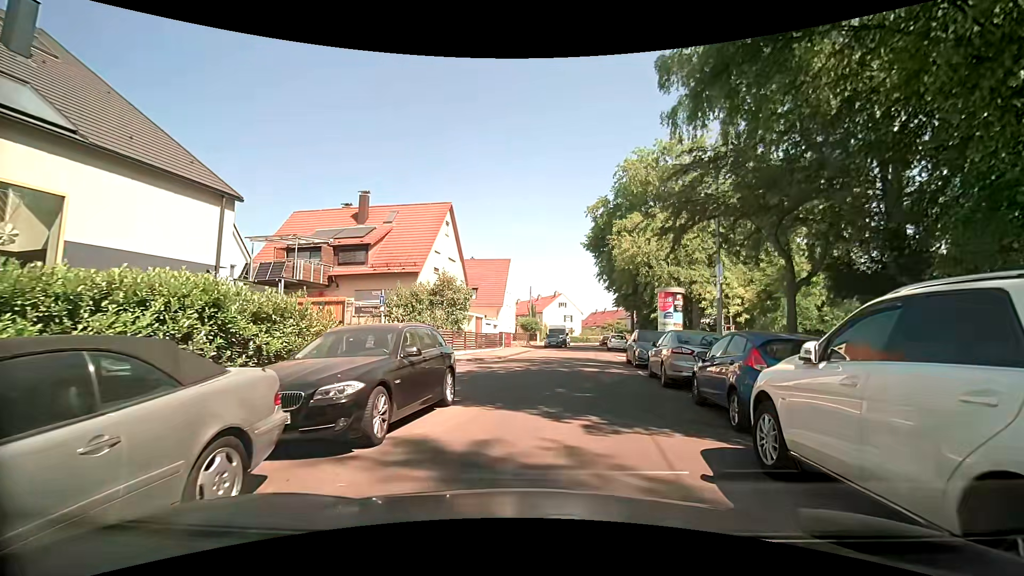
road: residential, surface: asphalt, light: Day
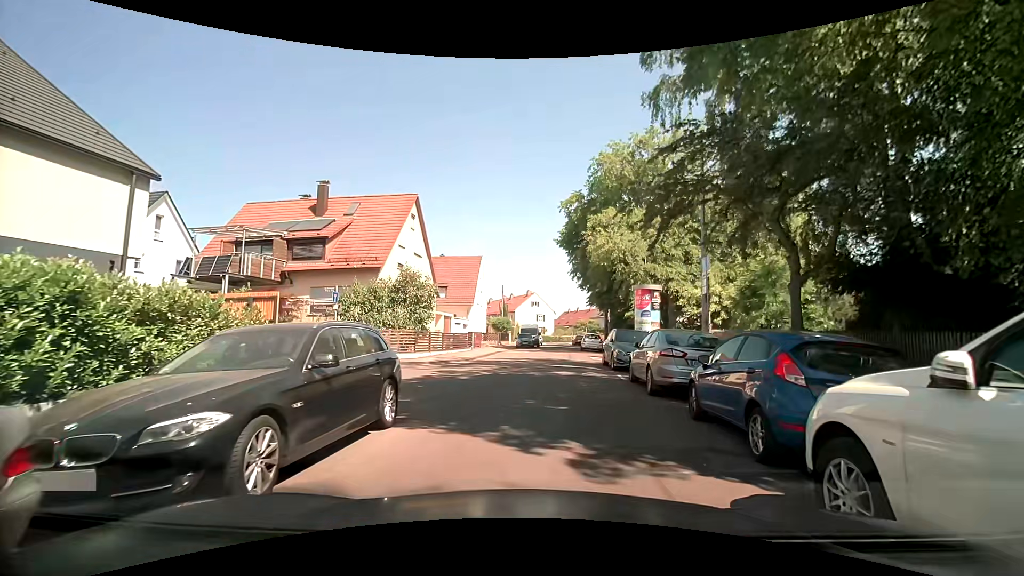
(0.0, +1.9) m; +4°
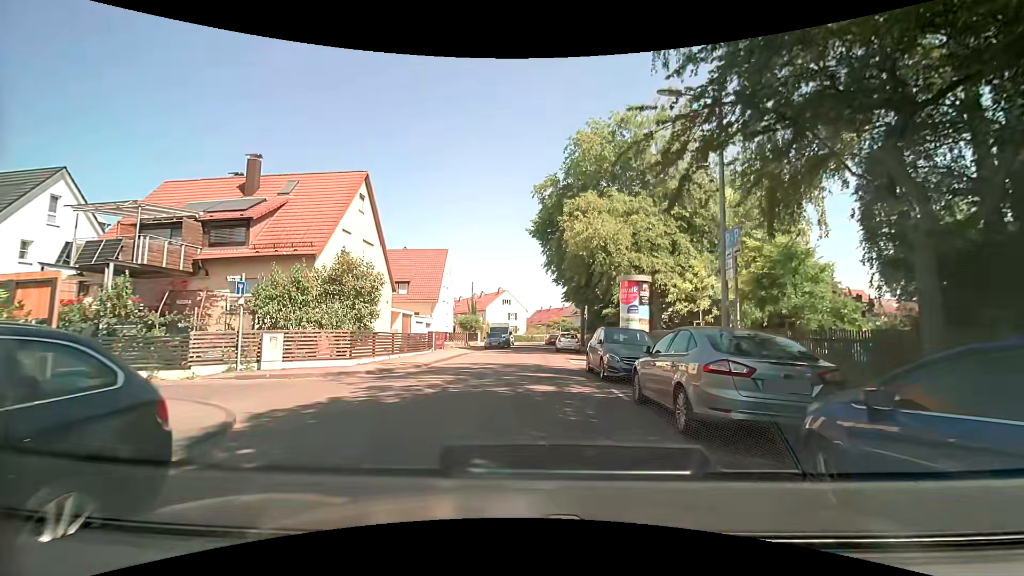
(+0.1, +4.4) m; +3°
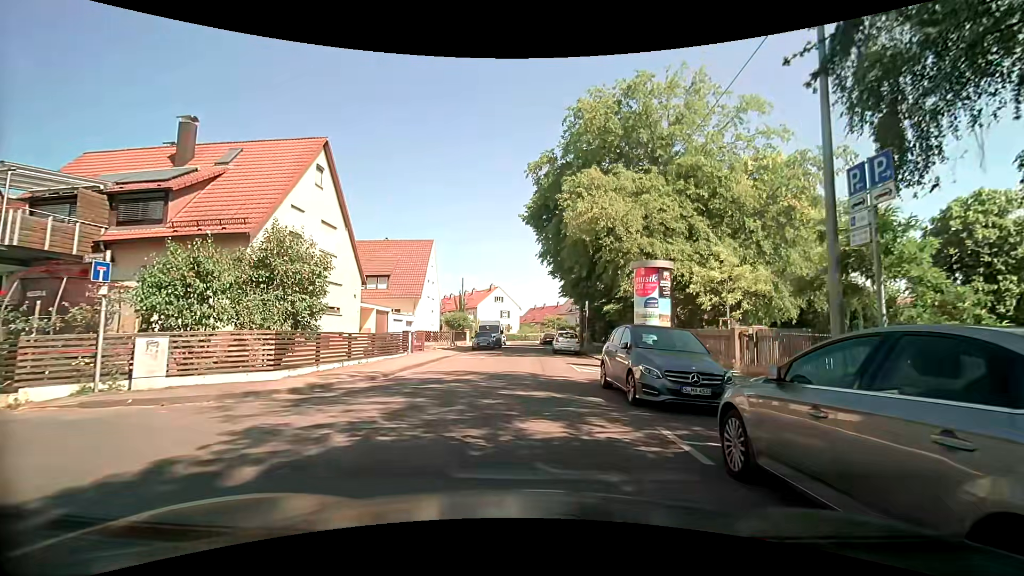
(0.0, +4.7) m; 0°
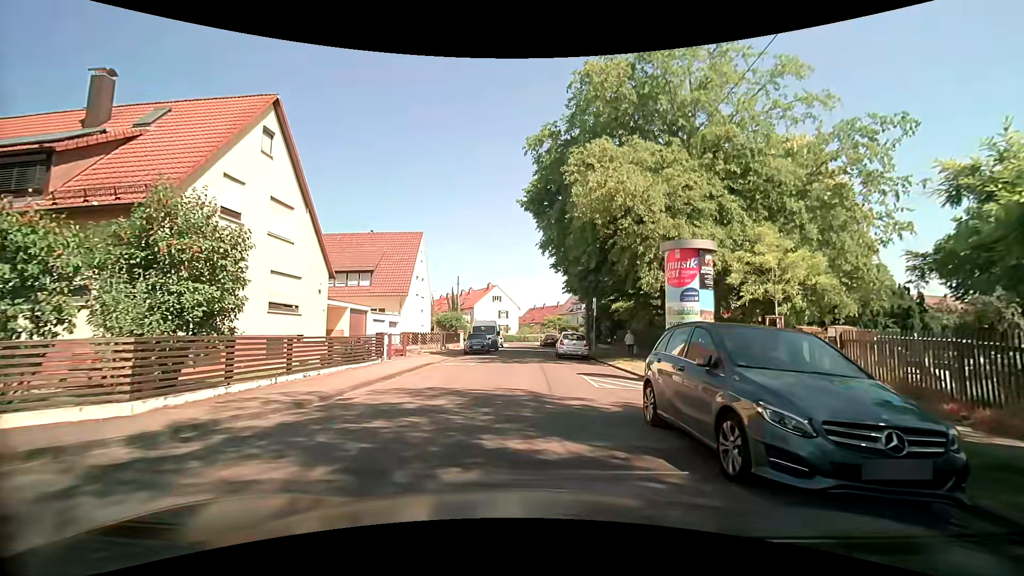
(+0.1, +4.6) m; 0°
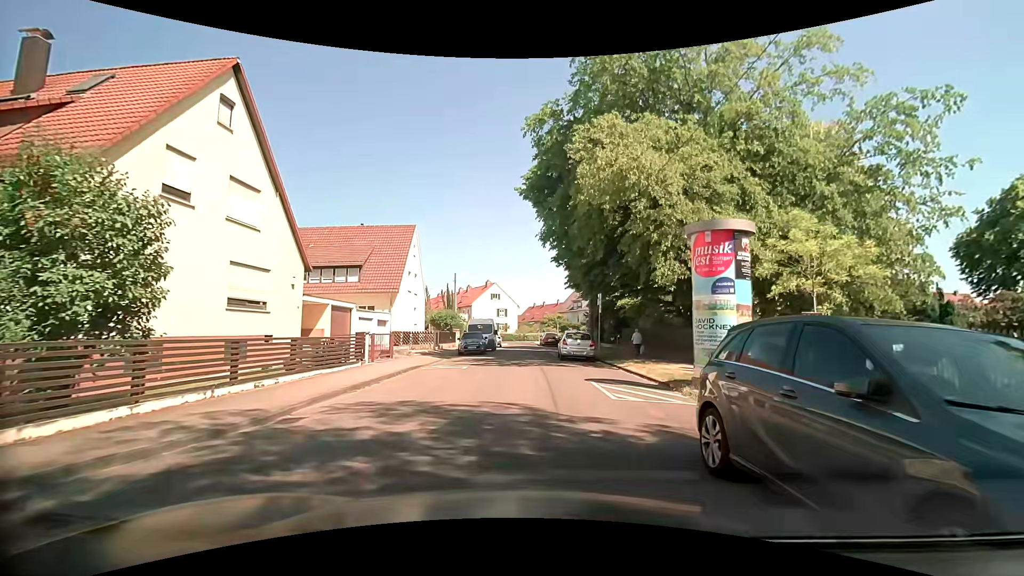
(0.0, +2.6) m; +1°
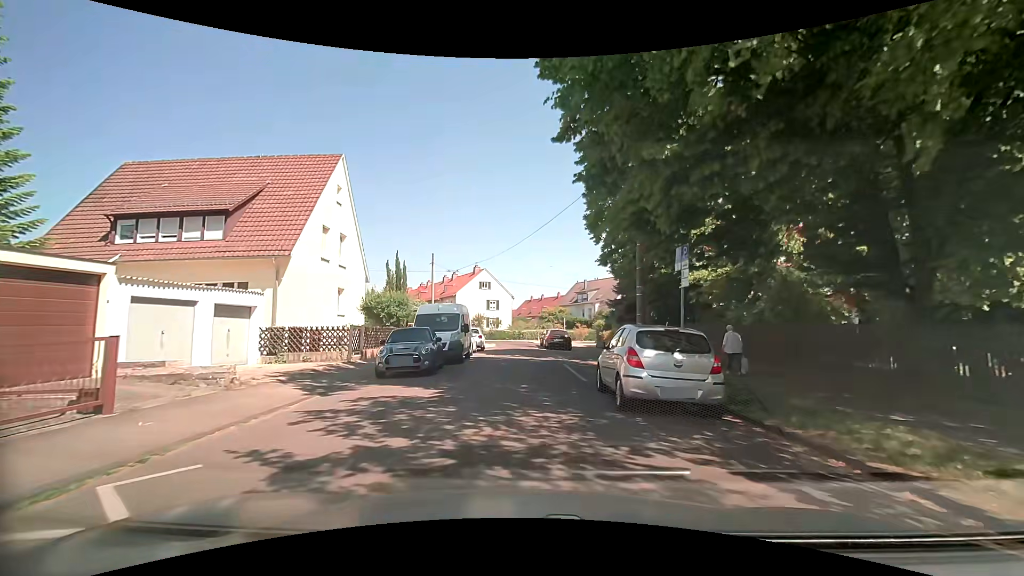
(-0.1, +16.4) m; 0°
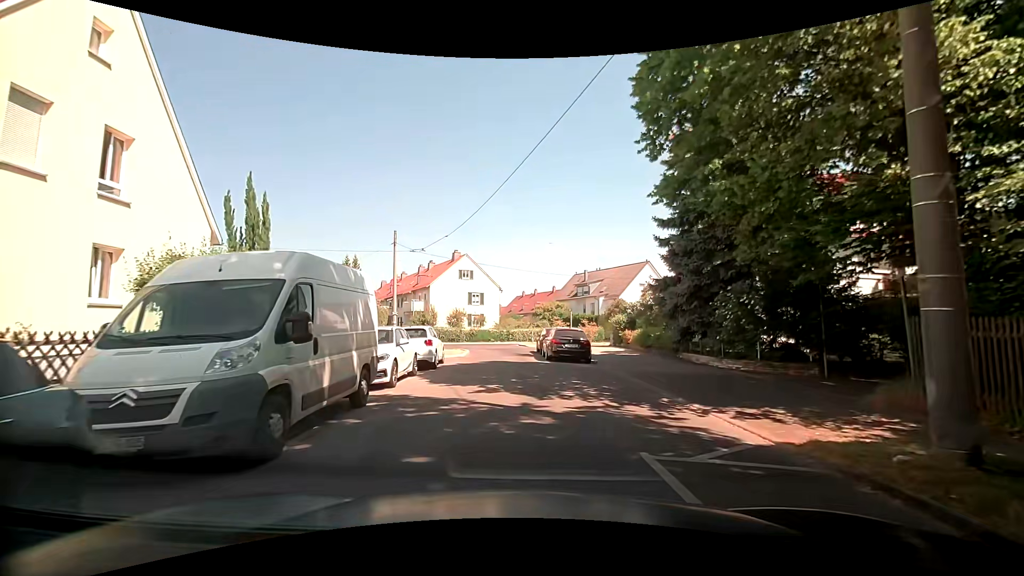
(-0.1, +14.0) m; 0°
